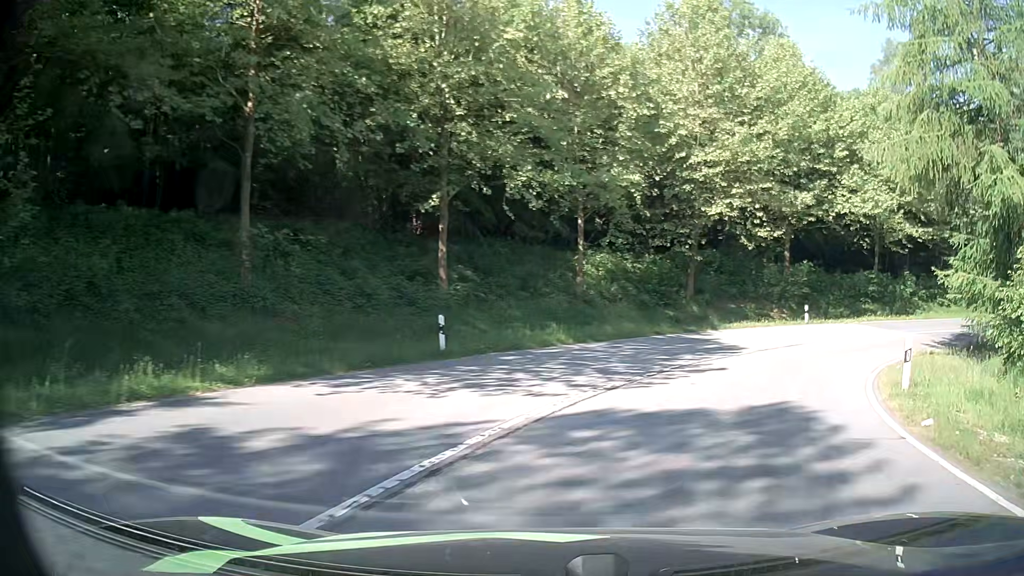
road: primary_link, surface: asphalt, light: Day
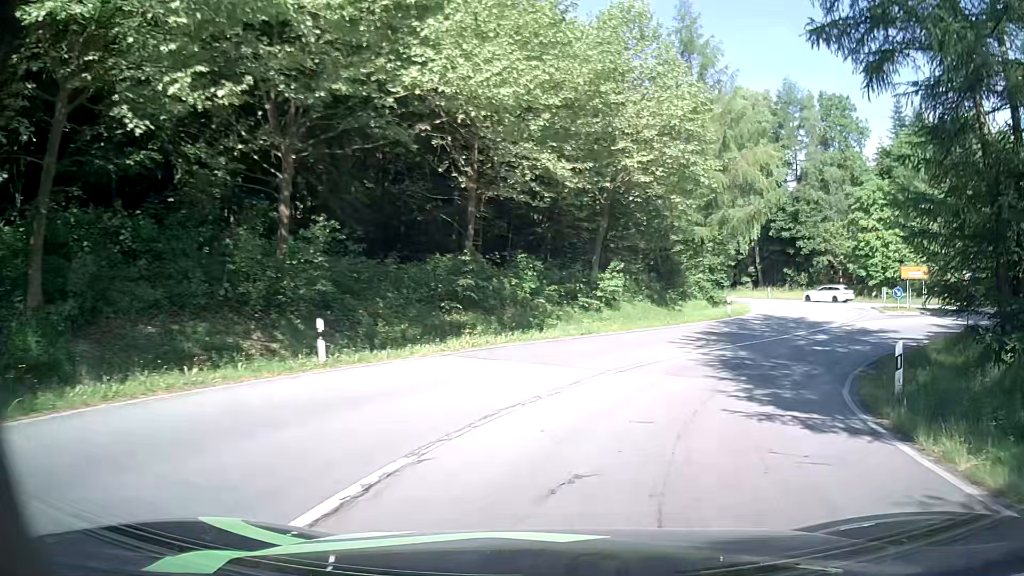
(+8.2, +21.9) m; +39°
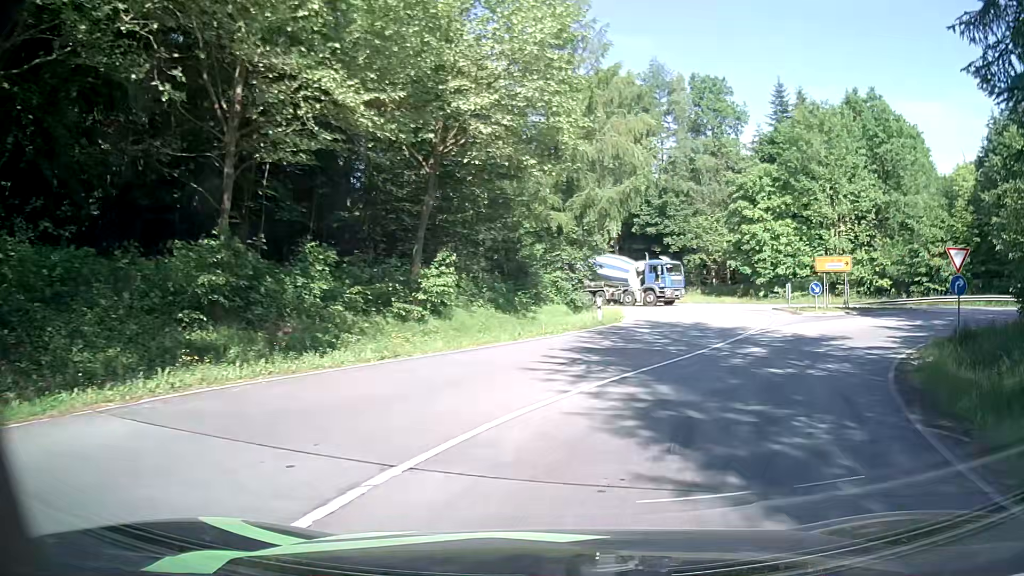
(+1.0, +8.8) m; +14°
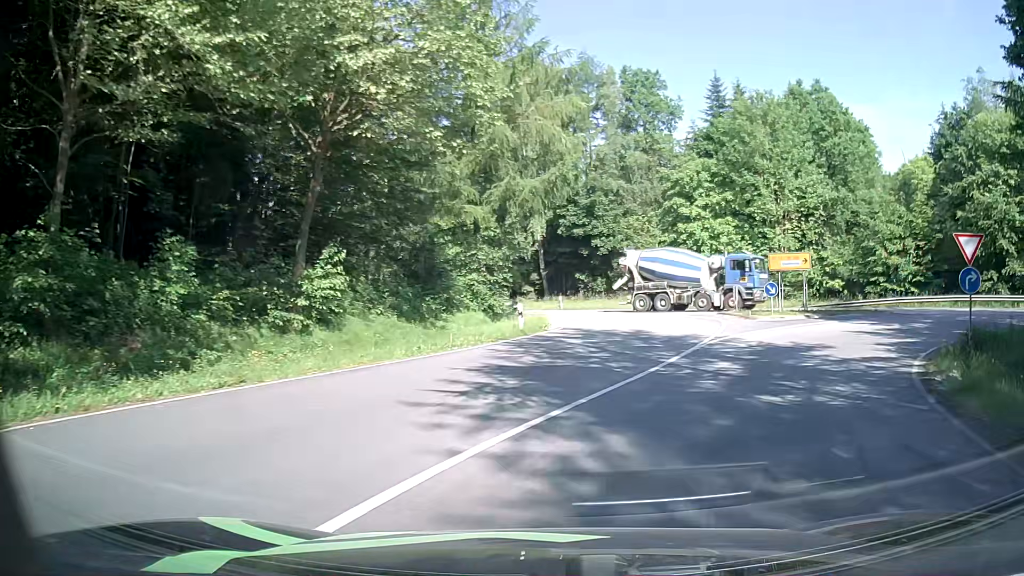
(+0.2, +4.1) m; +5°
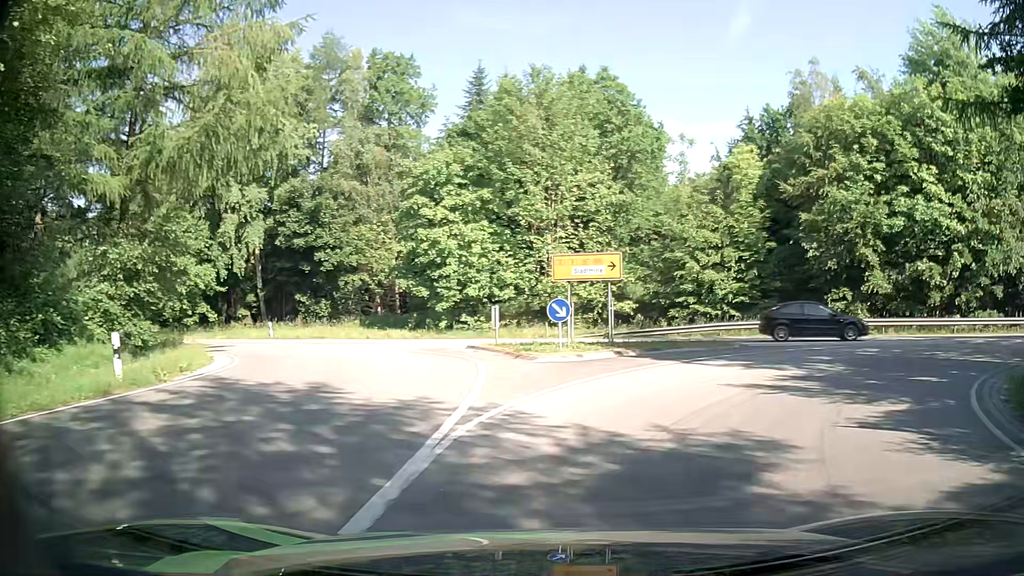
(+1.9, +10.7) m; +22°
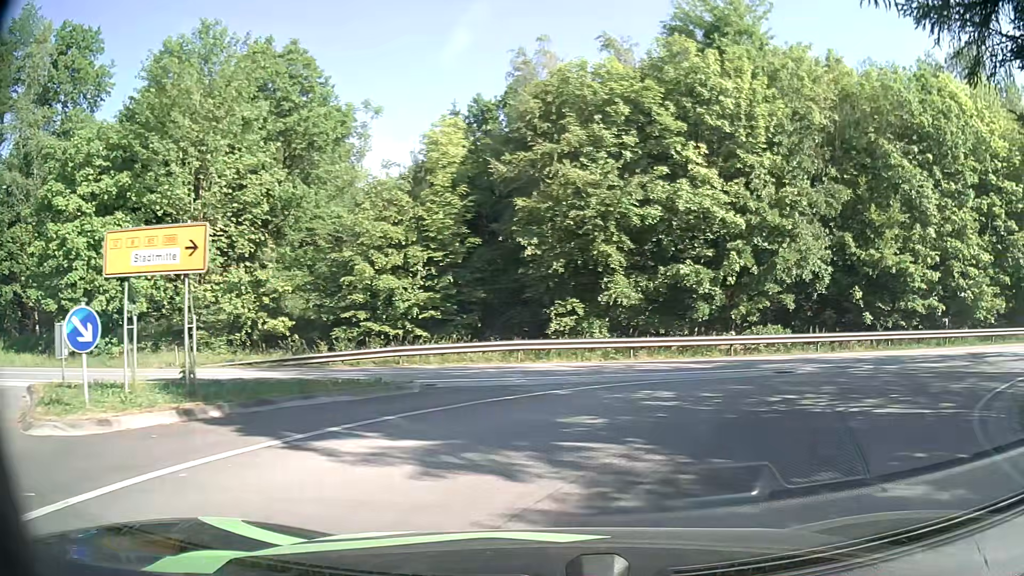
(+1.8, +8.5) m; +26°
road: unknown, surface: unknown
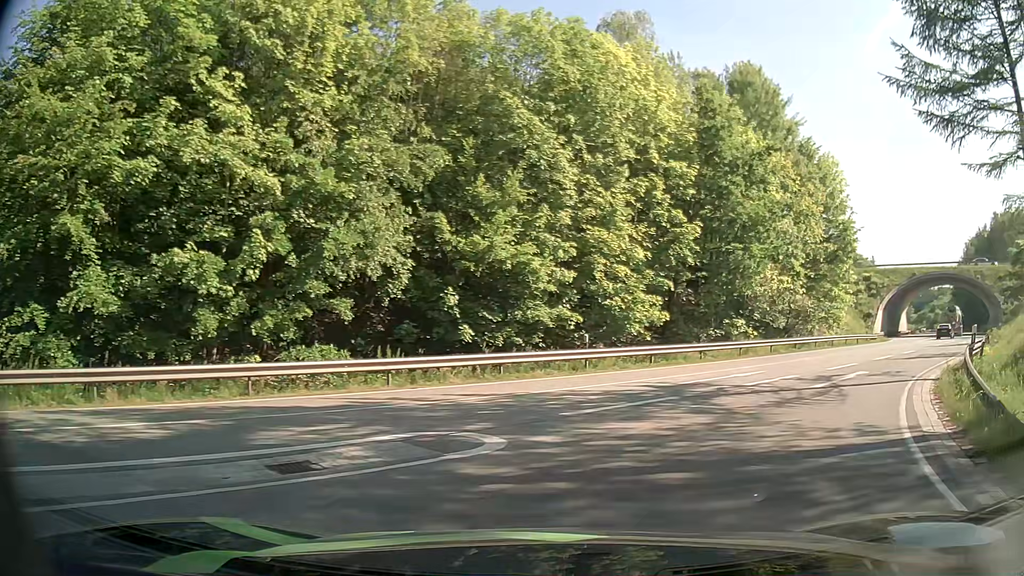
(+2.9, +9.4) m; +35°
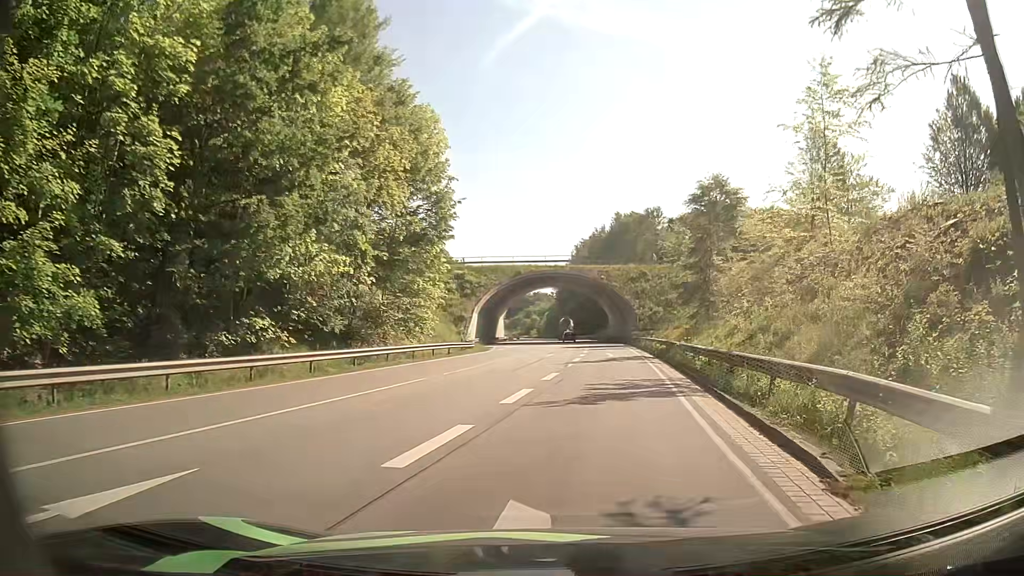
(+5.0, +13.6) m; +37°
